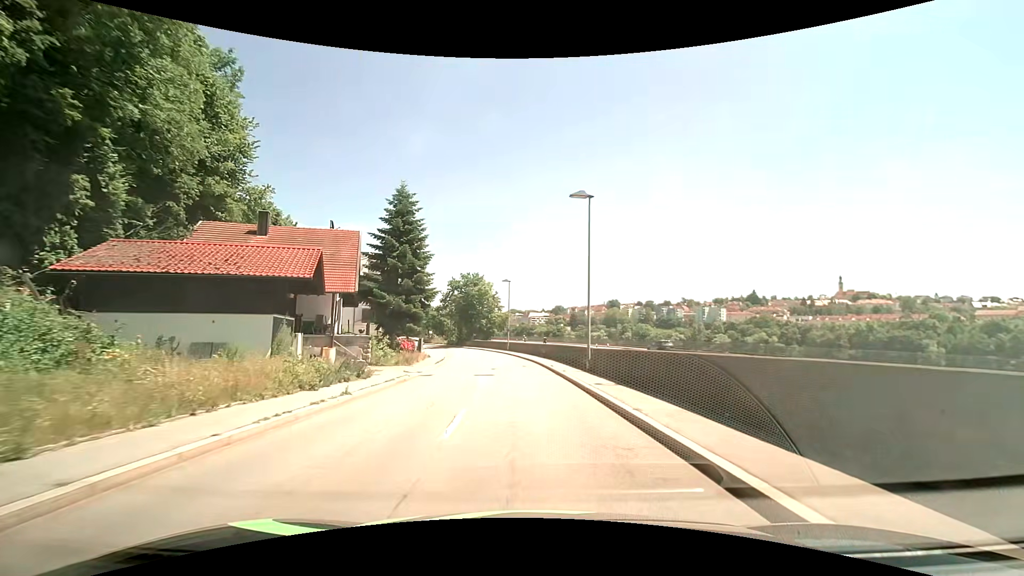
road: tertiary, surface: asphalt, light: Day
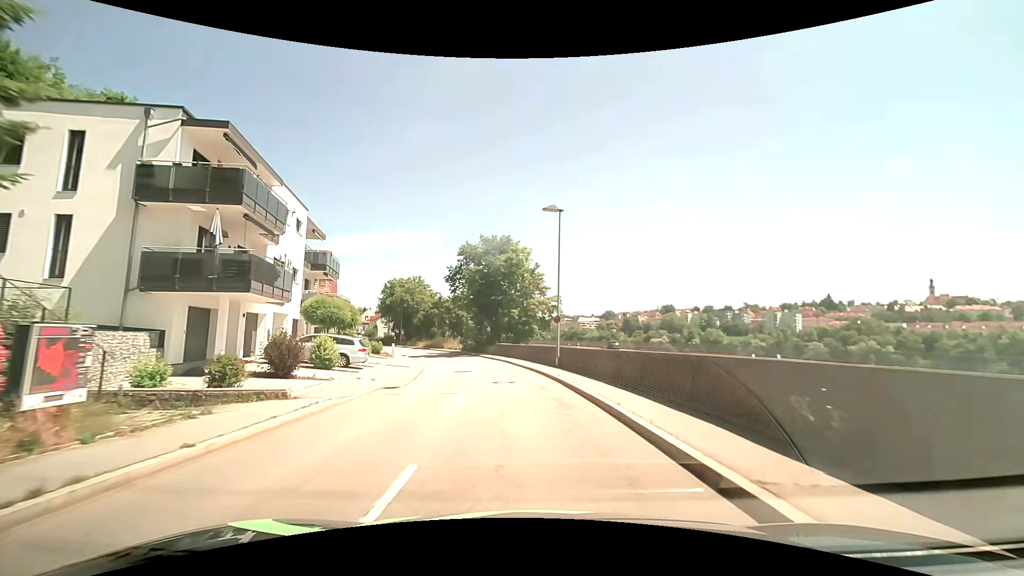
(-1.5, +31.8) m; -5°
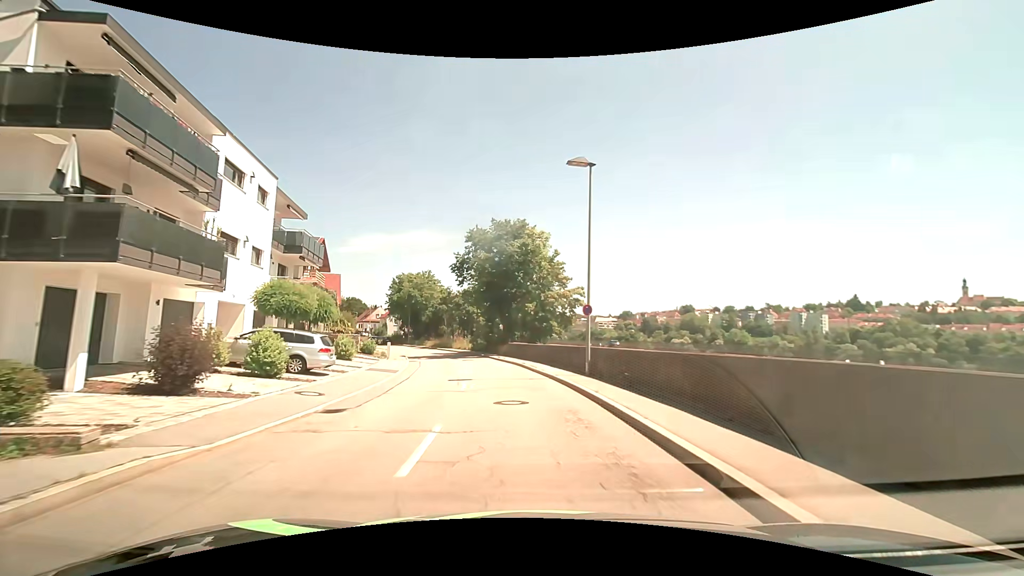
(-0.1, +6.4) m; -2°
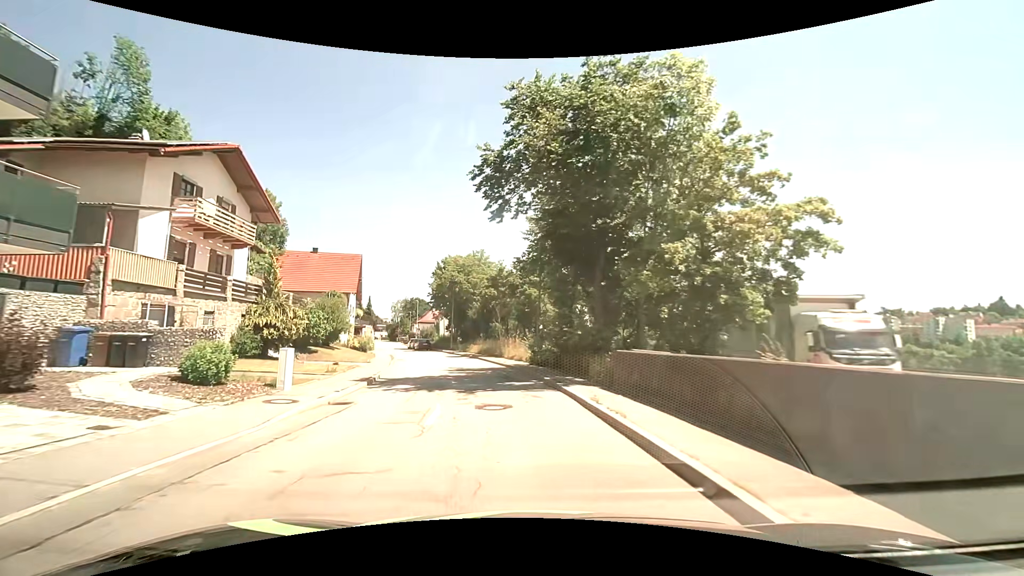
(-1.7, +24.5) m; -9°
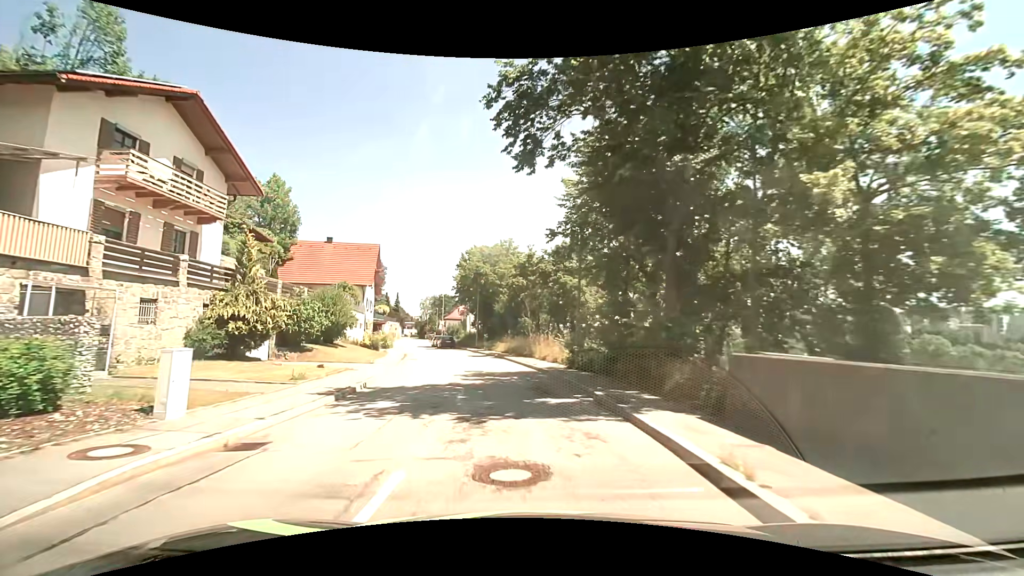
(-0.1, +5.7) m; -3°
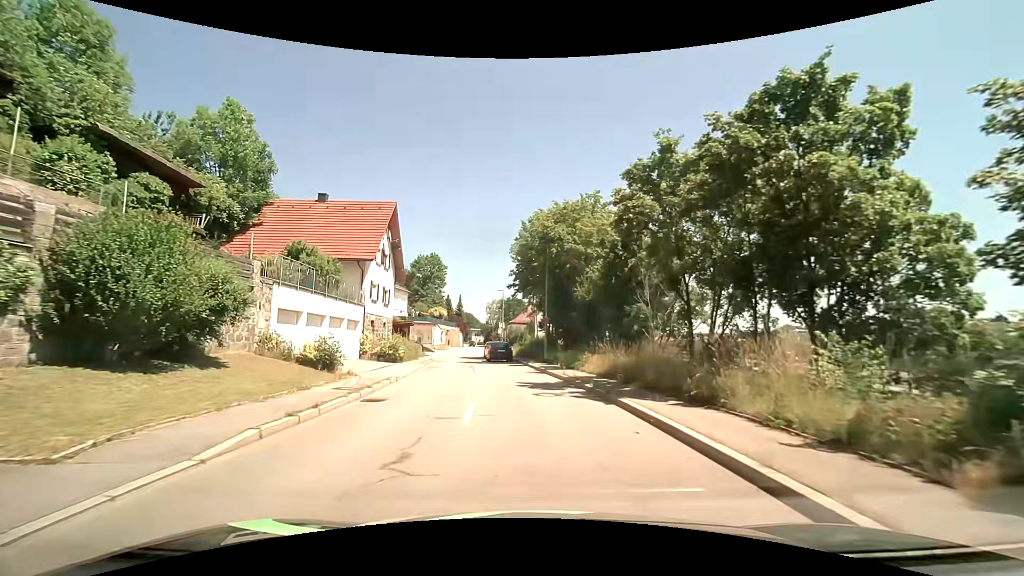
(-1.7, +20.6) m; -8°
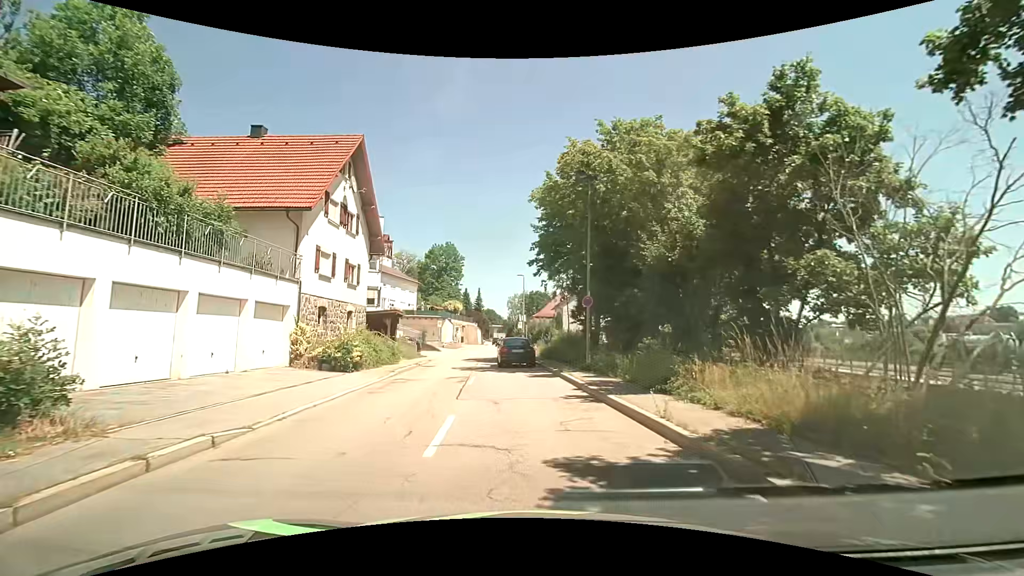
(-0.3, +11.5) m; -4°
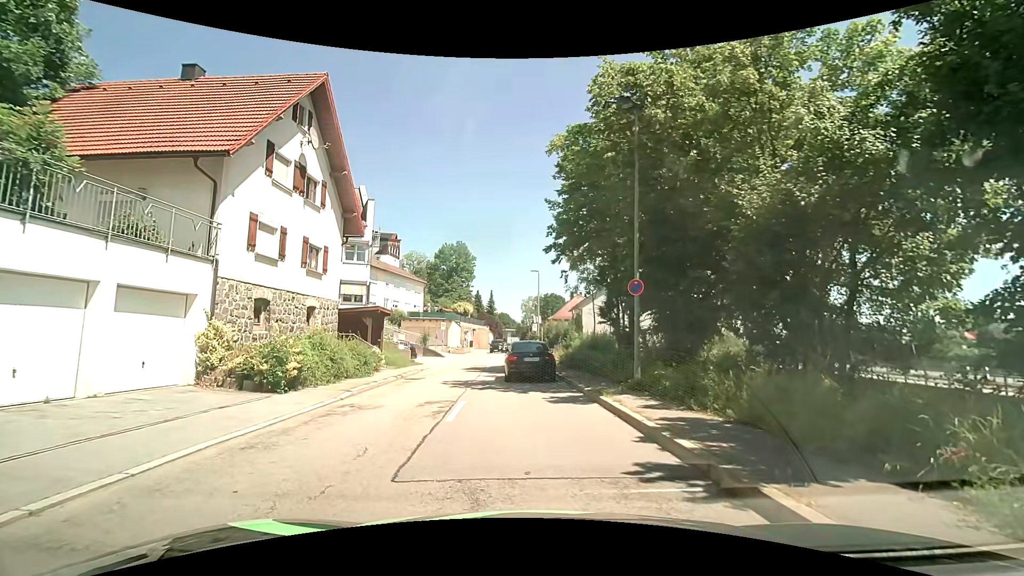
(0.0, +6.0) m; 0°
(-1, +10) (-3, +20) (-4, +30) (-4, +40) (-3, +50) (-3, +60) (-3, +70) (-3, +80) (-4, +90) (-4, +100) m
